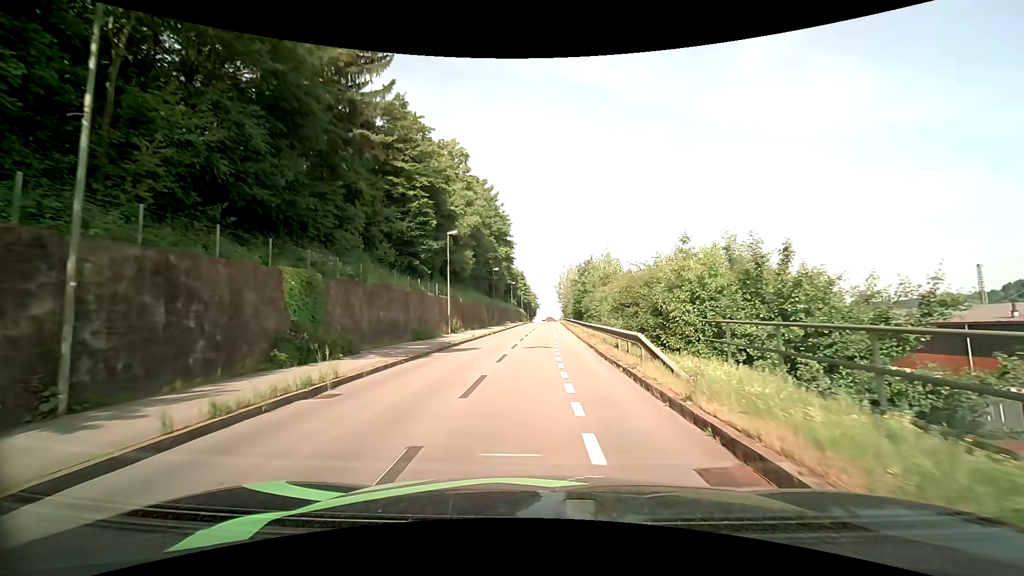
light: Day
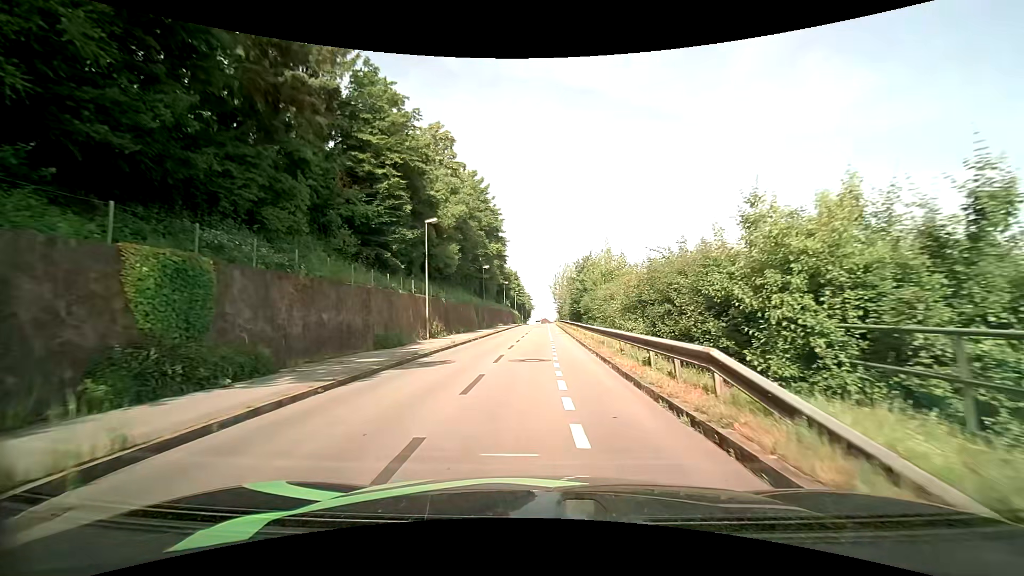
(0.0, +5.6) m; 0°
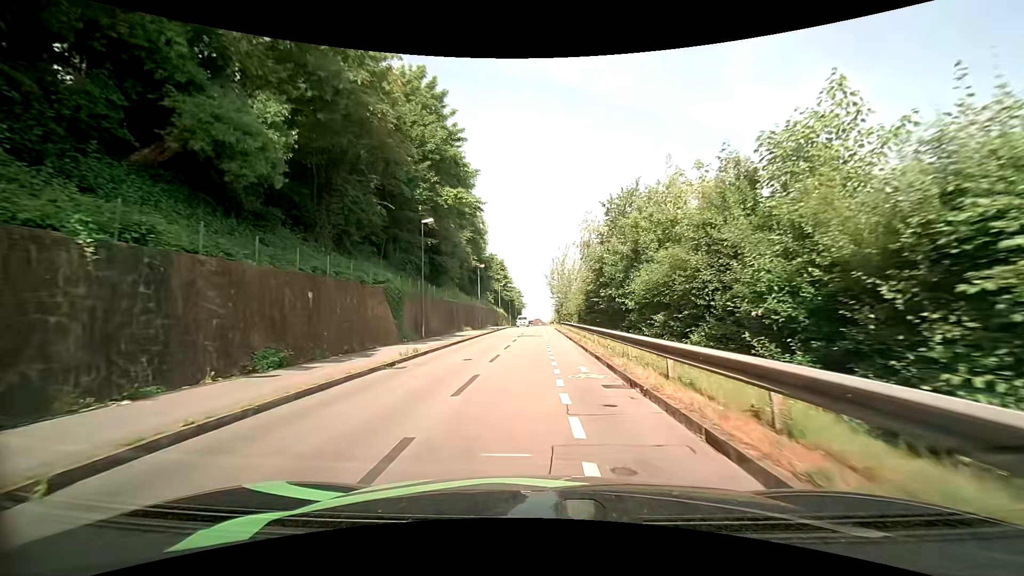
(+0.5, +30.1) m; +2°
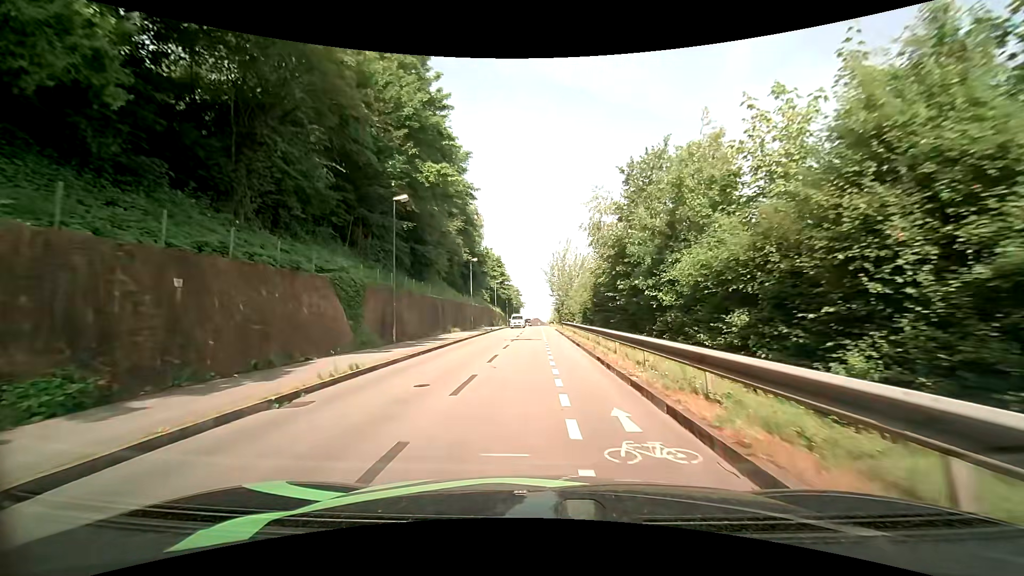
(0.0, +6.2) m; 0°
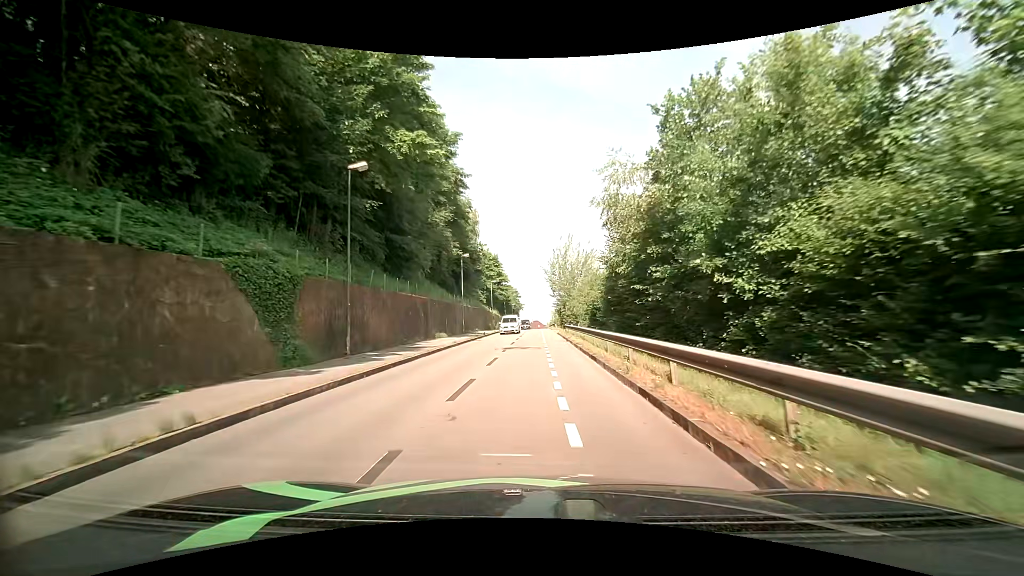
(0.0, +6.3) m; -1°
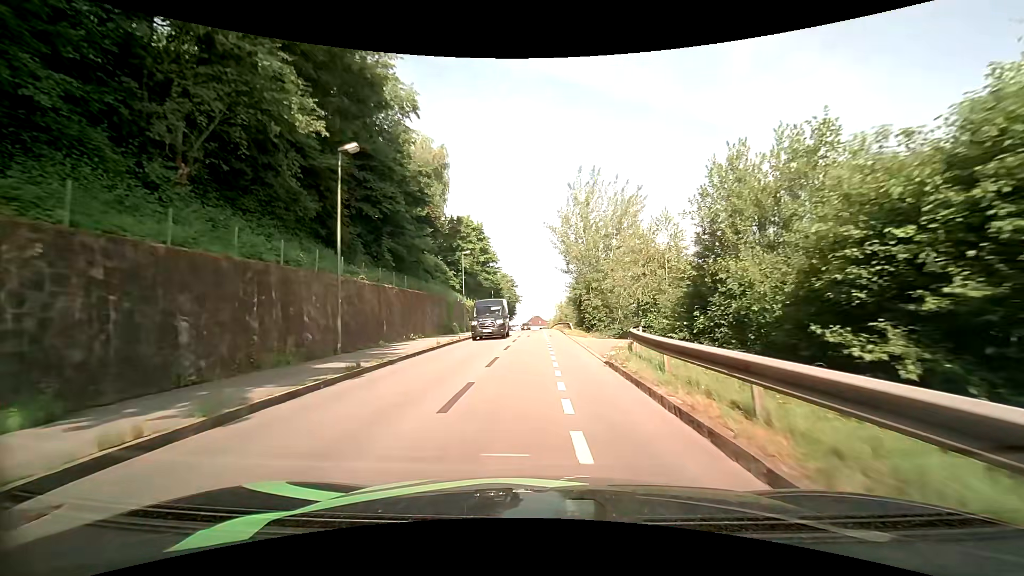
(+0.3, +31.4) m; +1°
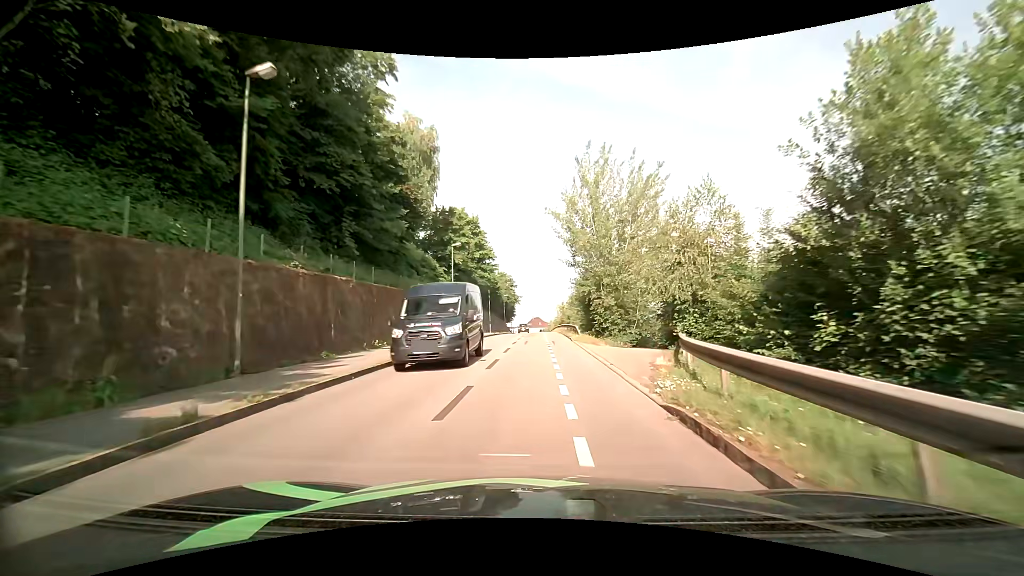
(0.0, +6.3) m; 0°
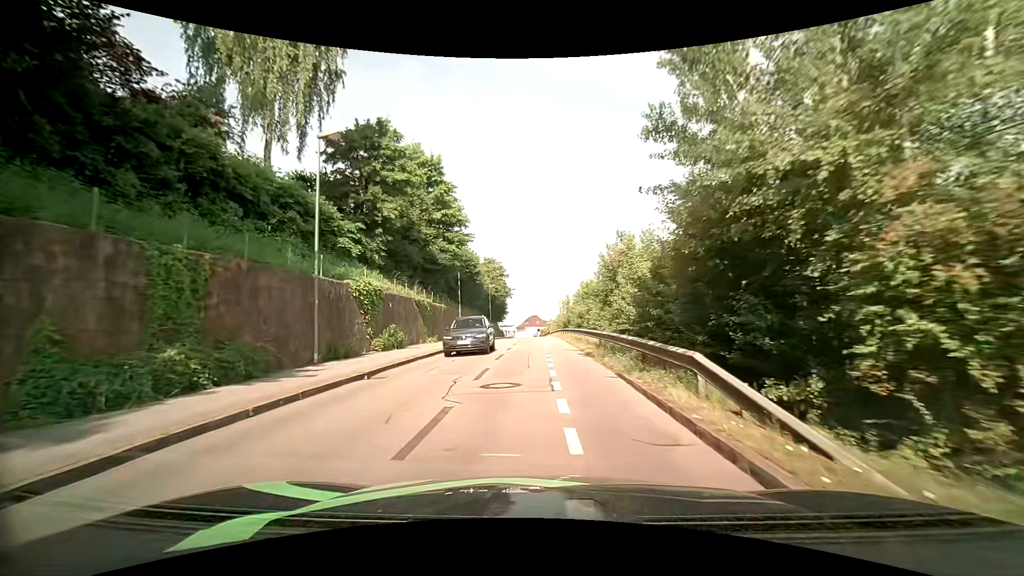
(-0.3, +25.9) m; -1°
(0, +10) (0, +20) (0, +30) (0, +40) (0, +50) (0, +60) (0, +70) (0, +80) (0, +90) (0, +100) m
